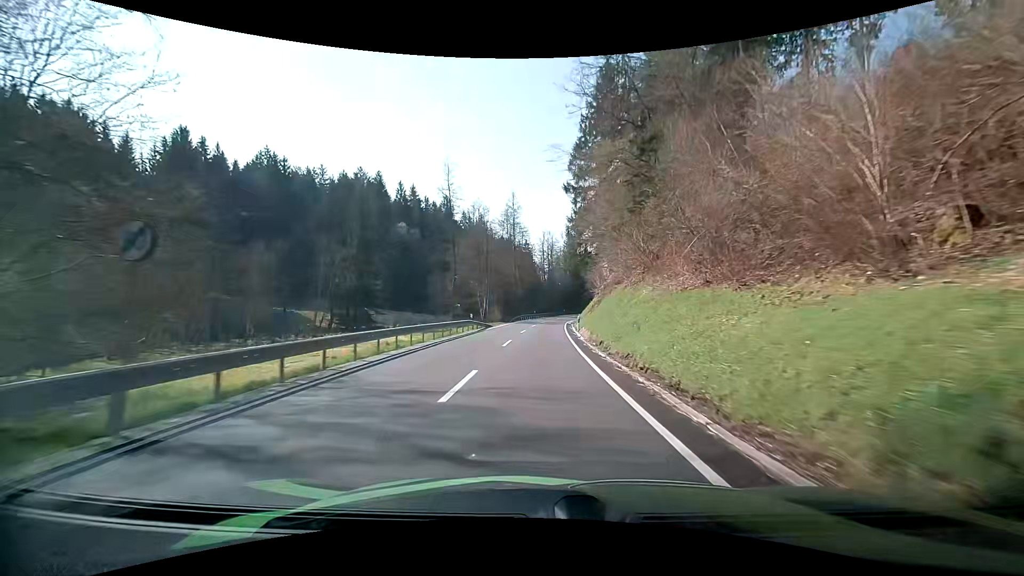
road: secondary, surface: asphalt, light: Day
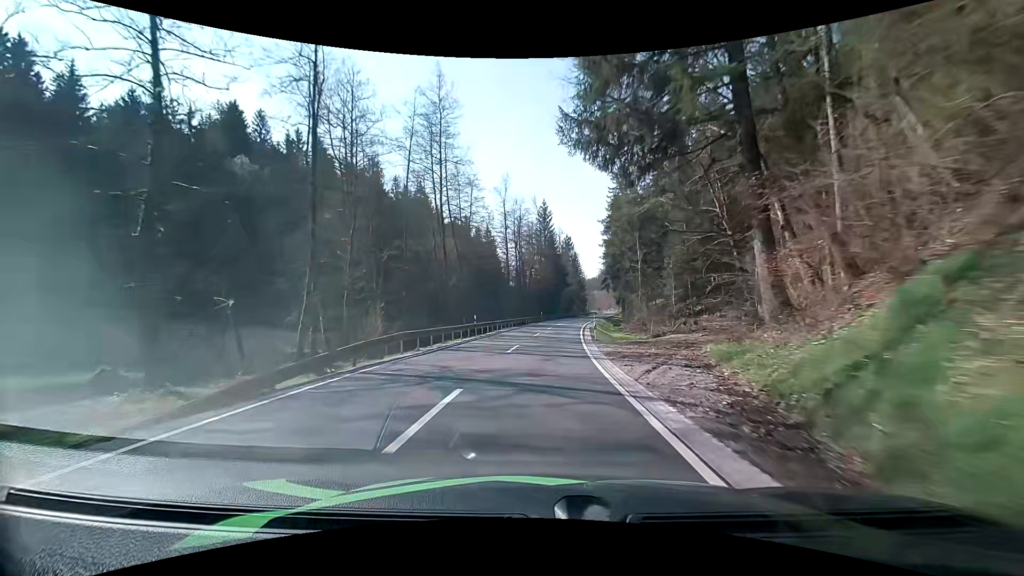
(+1.4, +52.7) m; +3°
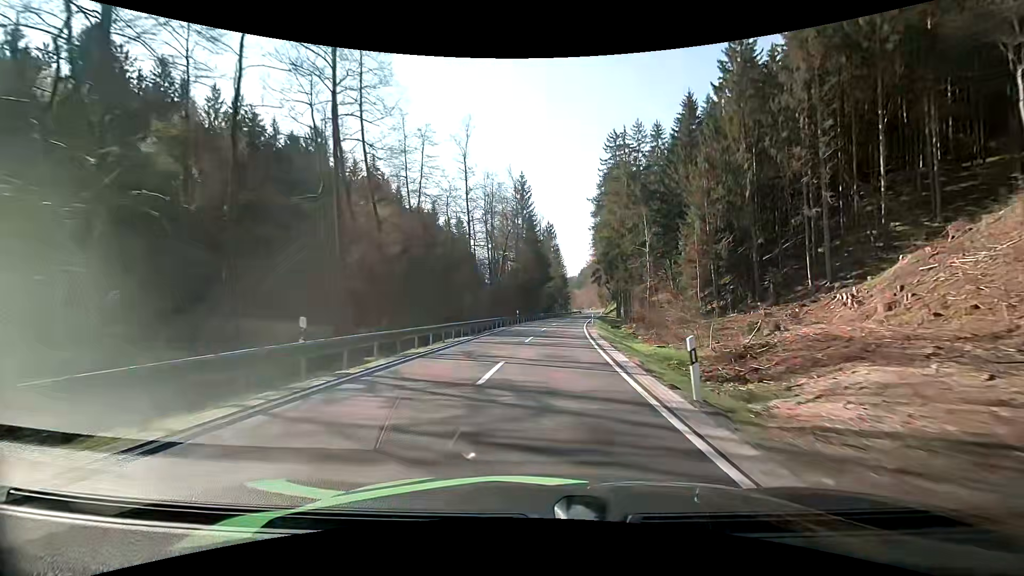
(+0.4, +21.7) m; +2°
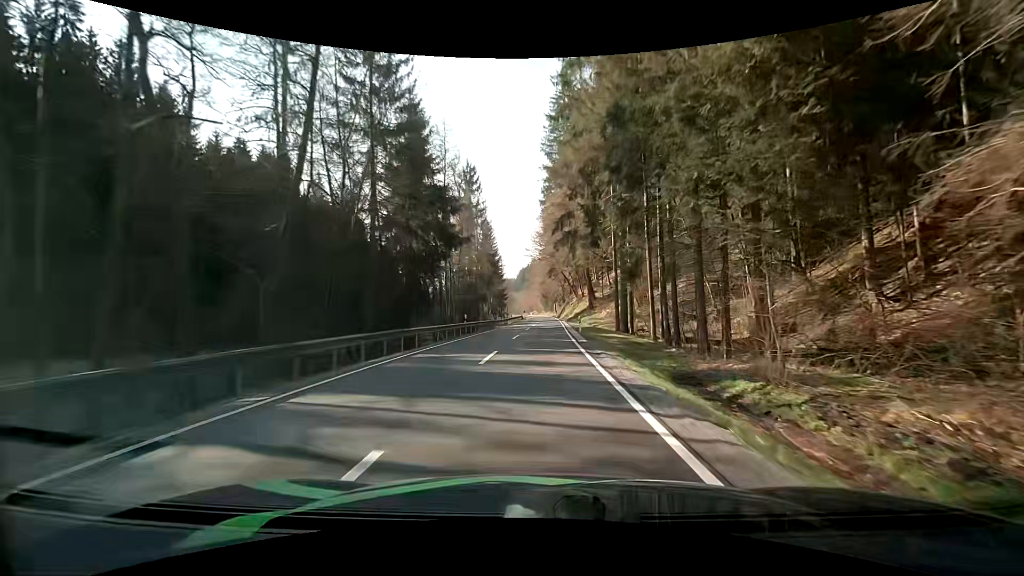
(+4.5, +57.3) m; +7°
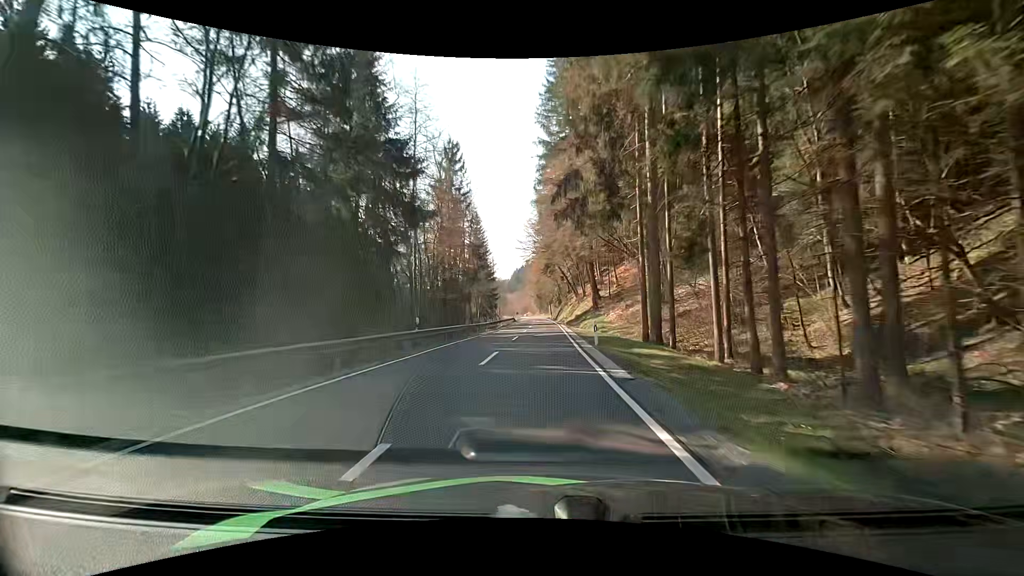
(+0.1, +11.8) m; +1°
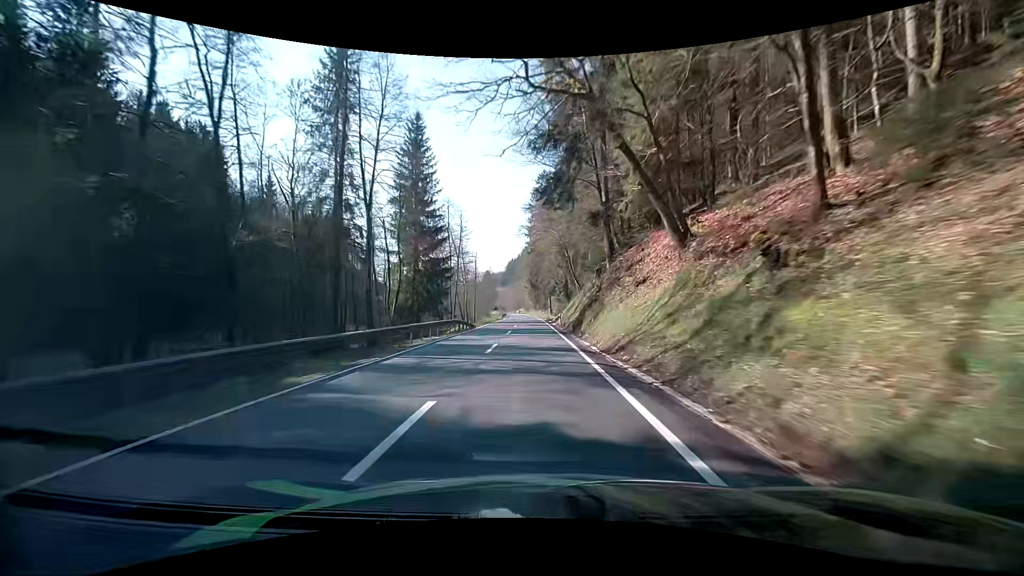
(+0.8, +58.2) m; +1°
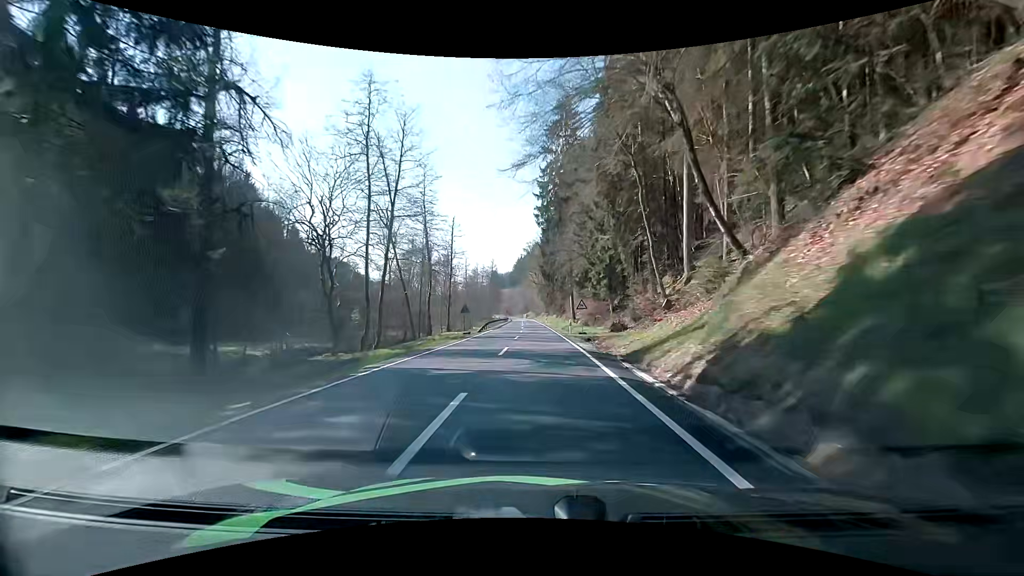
(-1.1, +47.2) m; -2°
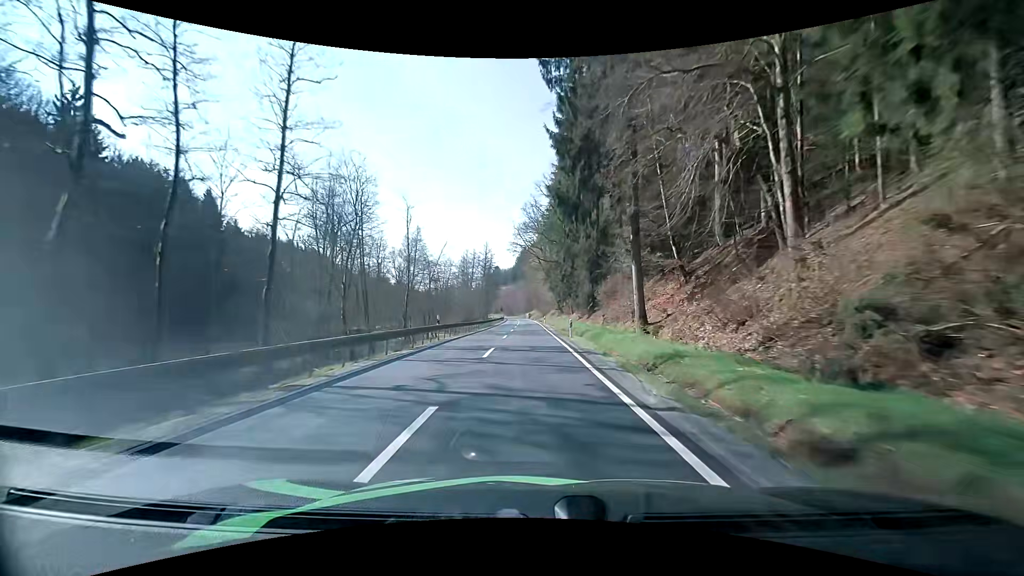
(-0.1, +49.7) m; -1°
(0, +10) (0, +20) (0, +30) (0, +40) (-1, +50) (-1, +60) (-1, +70) (-2, +80) (-2, +90) (-3, +100) m
